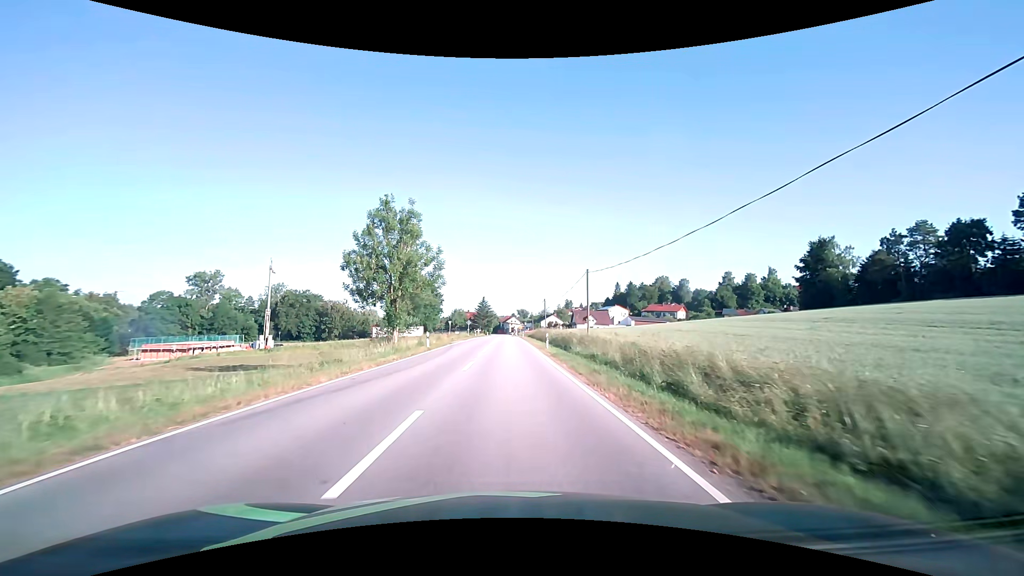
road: secondary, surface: asphalt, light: Day
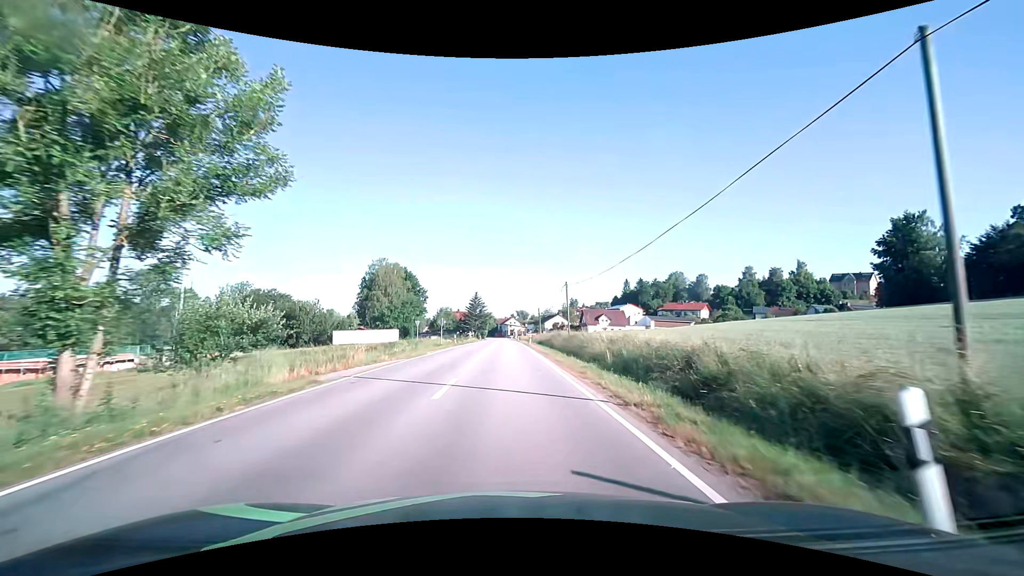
(0.0, +30.6) m; 0°
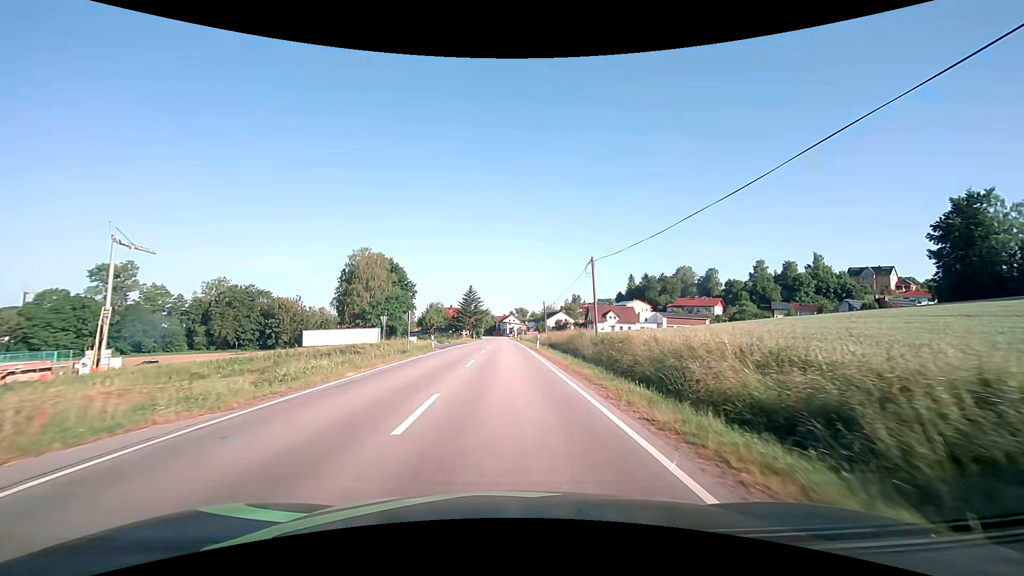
(0.0, +15.2) m; 0°
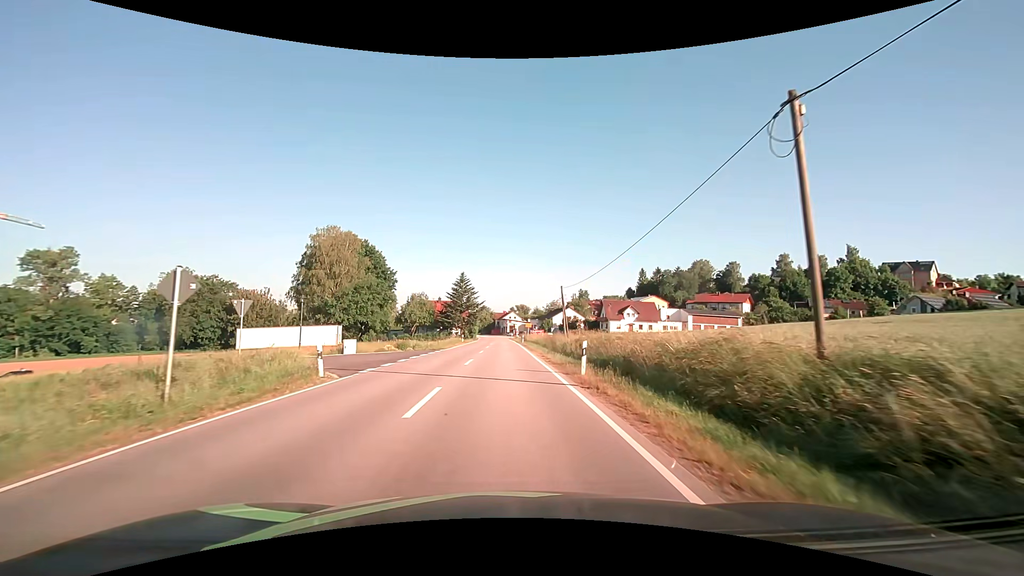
(0.0, +22.8) m; 0°
(0, +10) (0, +20) (0, +30) (0, +40) (0, +50) (0, +60) (0, +70) (0, +80) (-1, +90) (-1, +100) m
